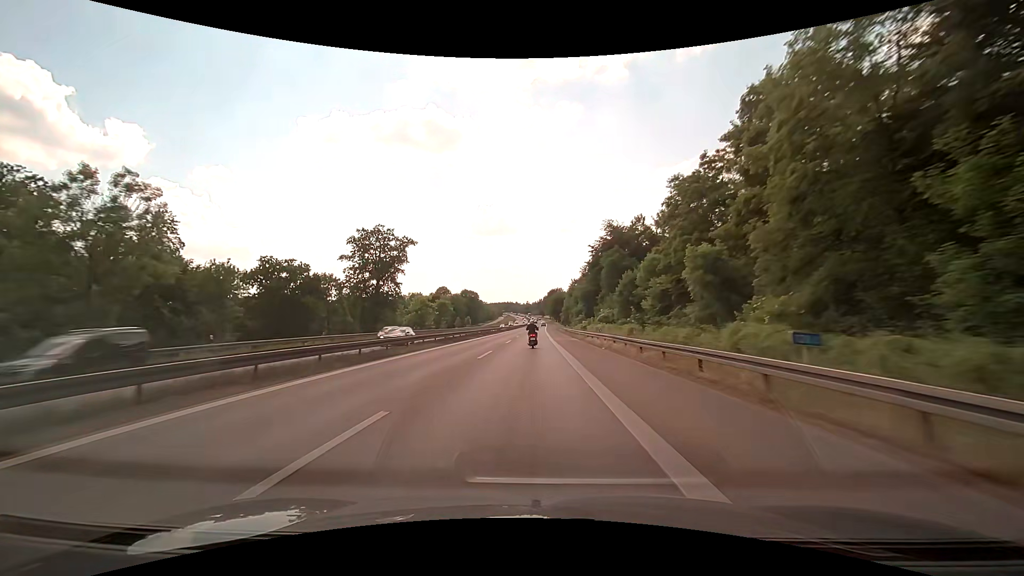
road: motorway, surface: asphalt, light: Day
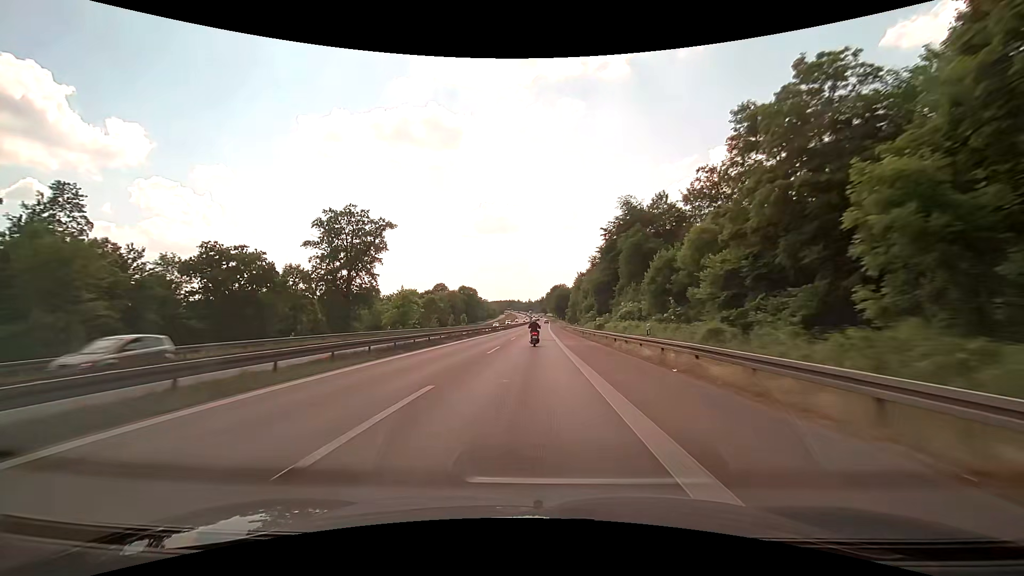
(0.0, +15.2) m; 0°
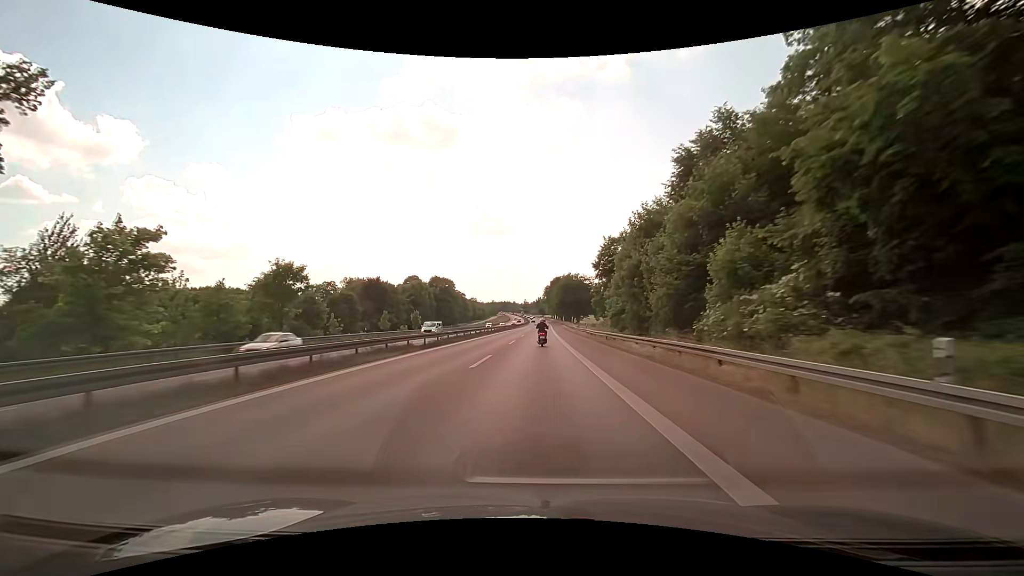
(0.0, +61.0) m; 0°
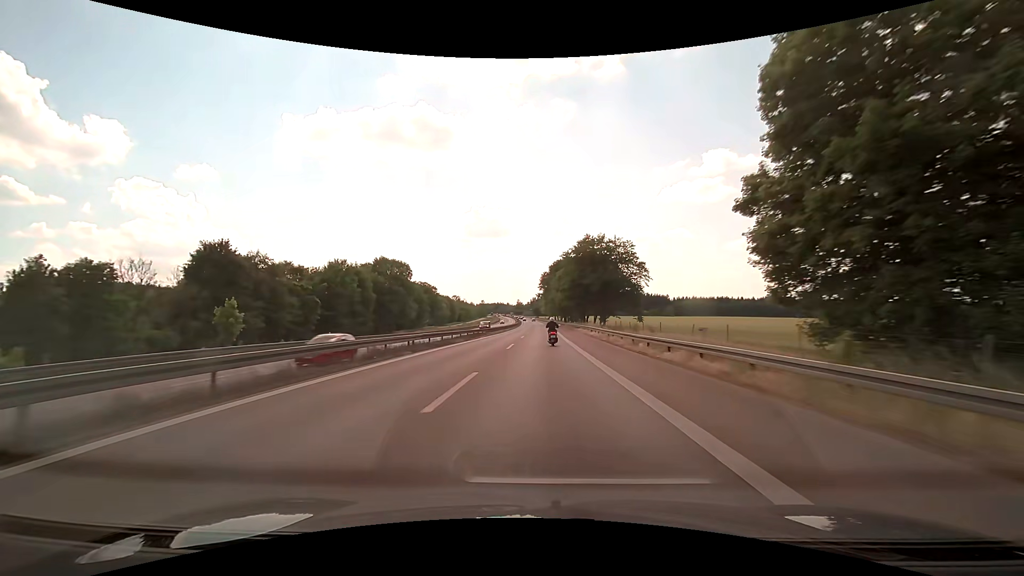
(+0.3, +61.2) m; +1°
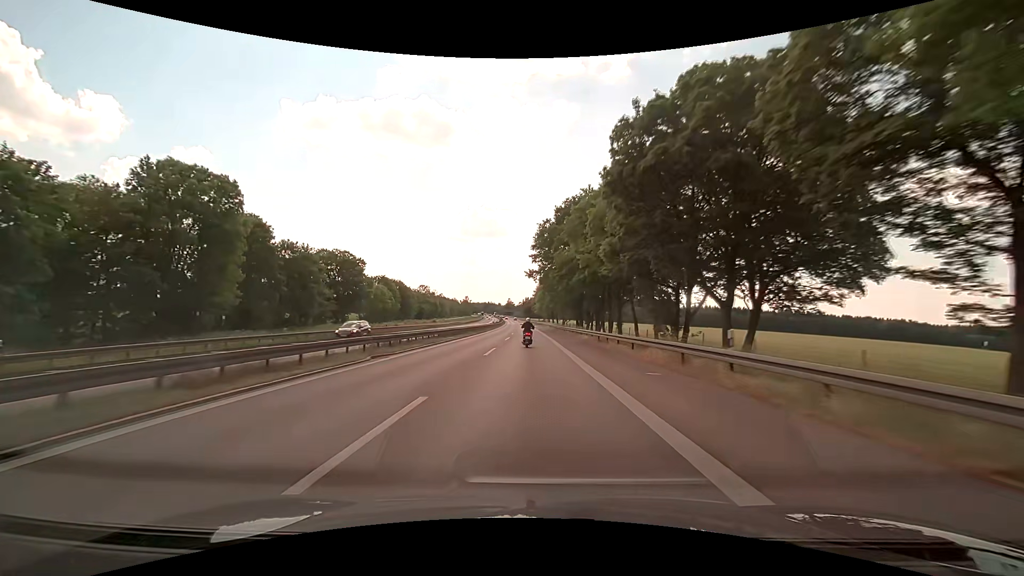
(+0.8, +76.0) m; +1°
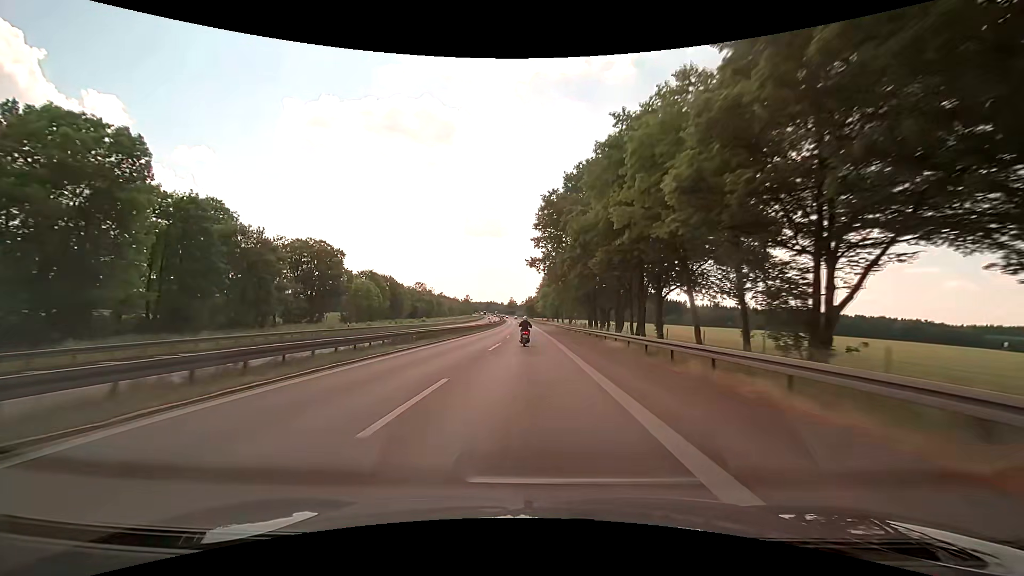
(0.0, +15.0) m; 0°
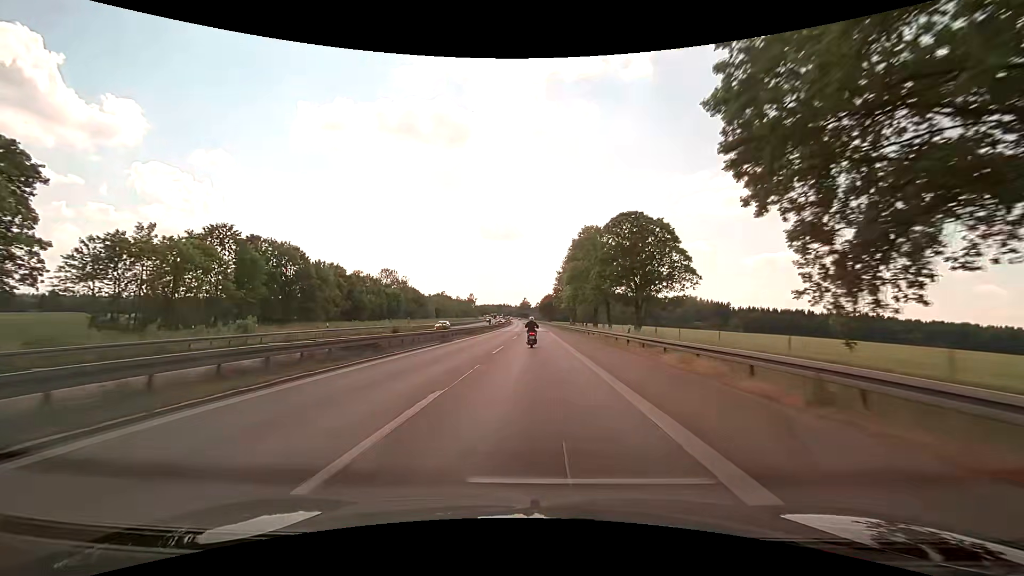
(-1.1, +73.5) m; -2°
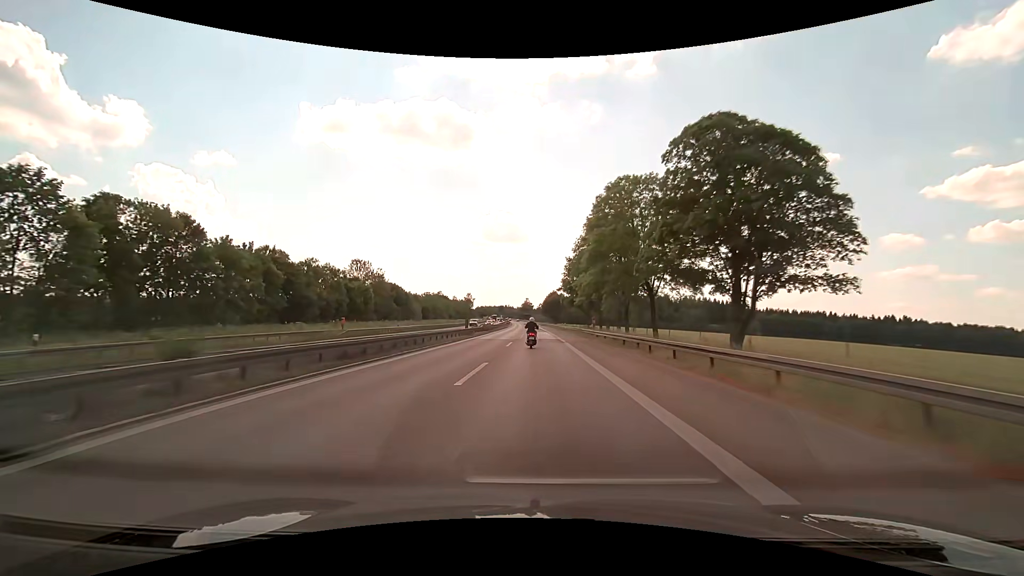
(-0.1, +28.9) m; 0°
(0, +10) (0, +20) (0, +30) (0, +40) (0, +50) (0, +60) (0, +70) (0, +80) (-1, +90) (-1, +100) m
